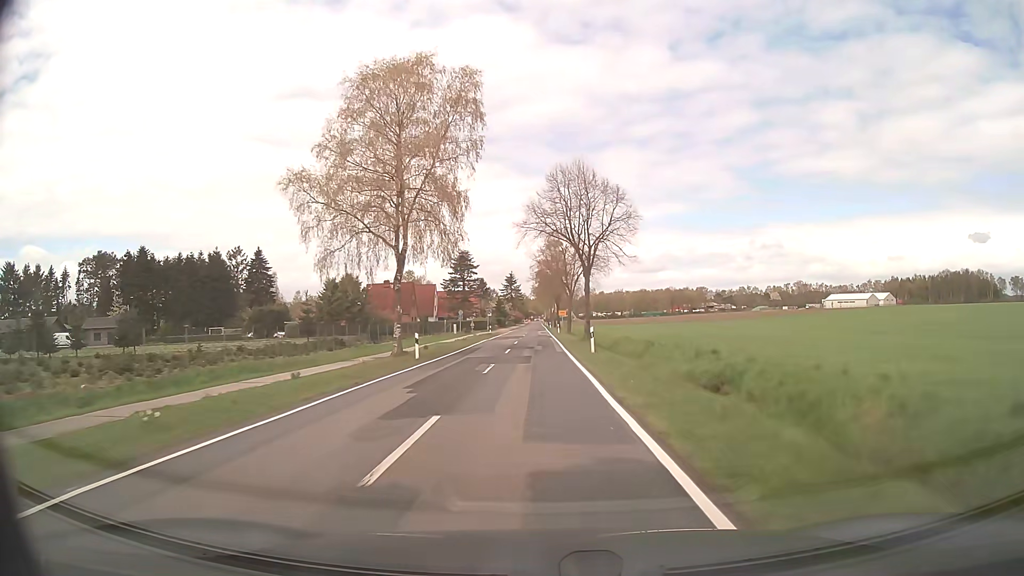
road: secondary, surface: asphalt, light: Day
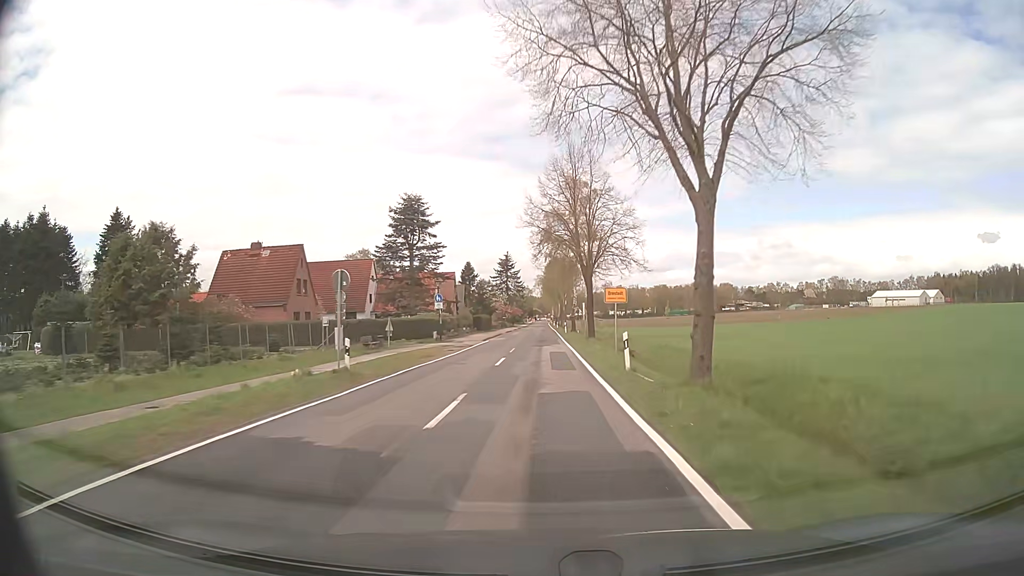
(-0.1, +56.9) m; 0°
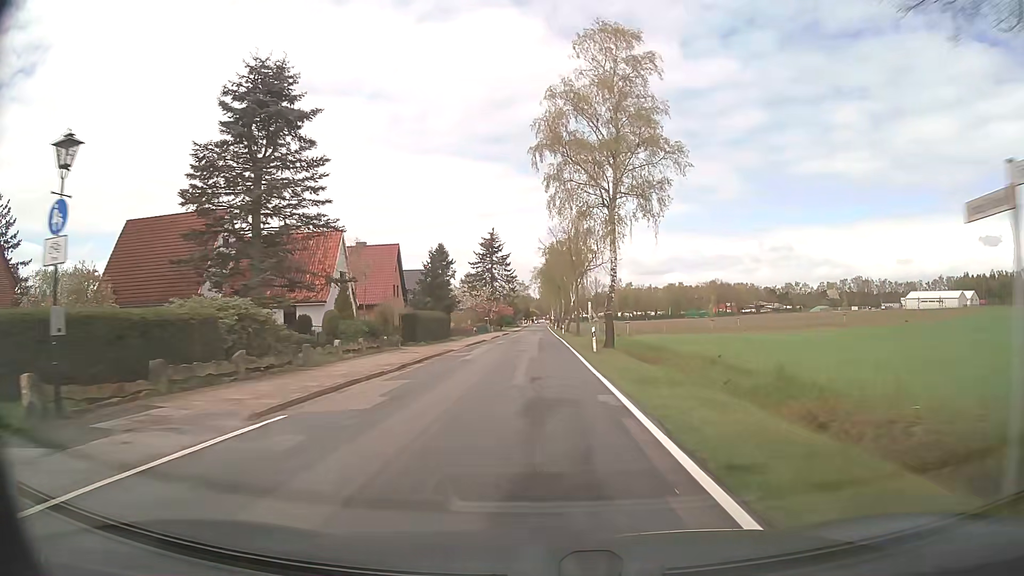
(+0.1, +40.7) m; 0°
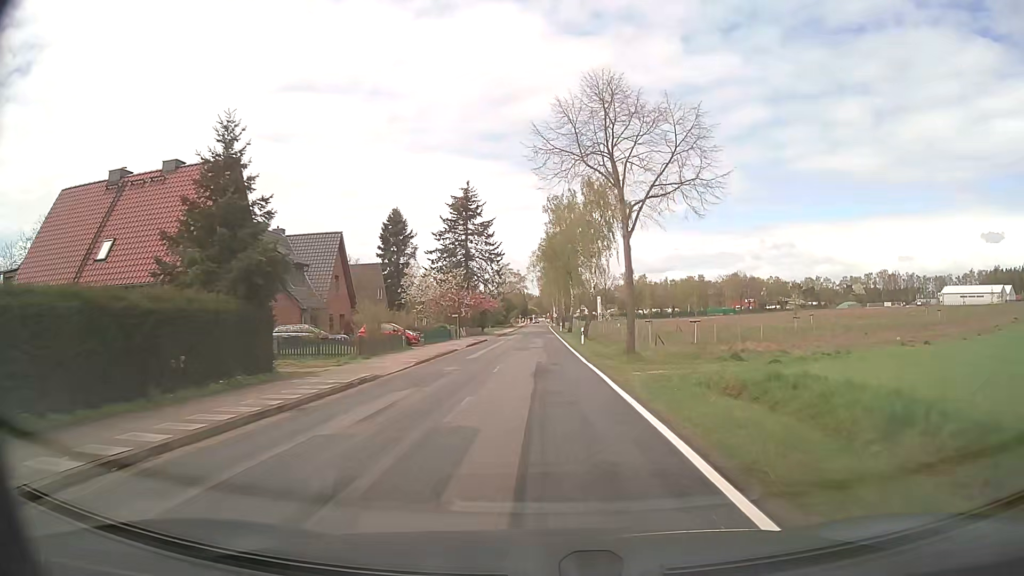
(0.0, +36.4) m; 0°
(0, +10) (0, +20) (0, +30) (0, +40) (0, +50) (0, +60) (0, +70) (0, +80) (0, +90) (0, +100) m
